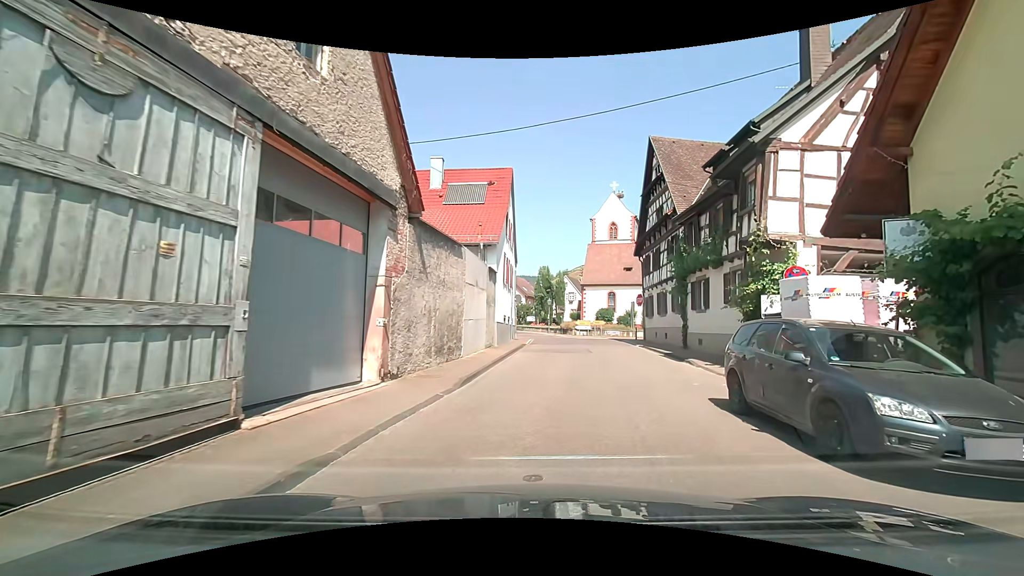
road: tertiary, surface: asphalt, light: Day
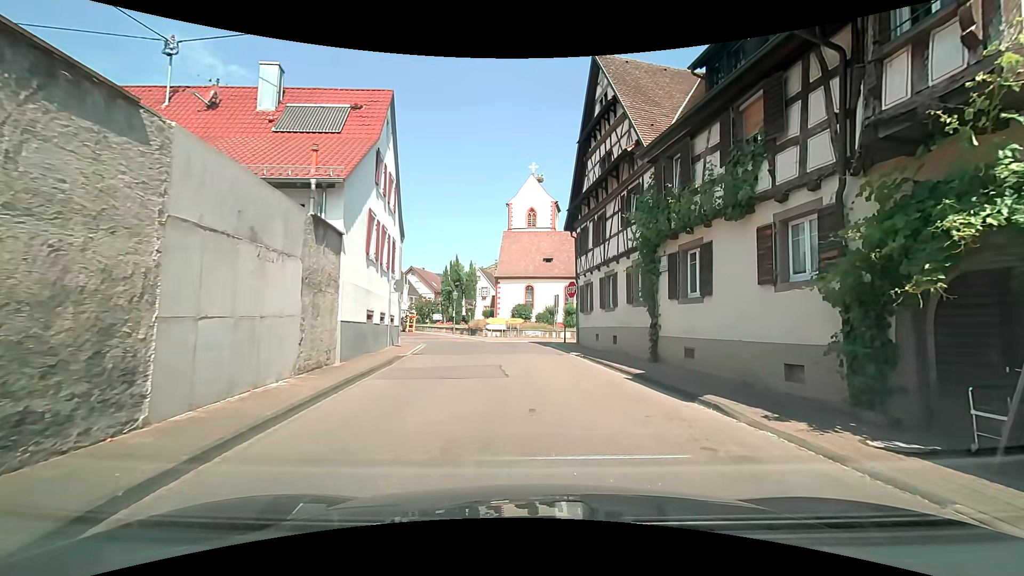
(+1.3, +10.2) m; +12°
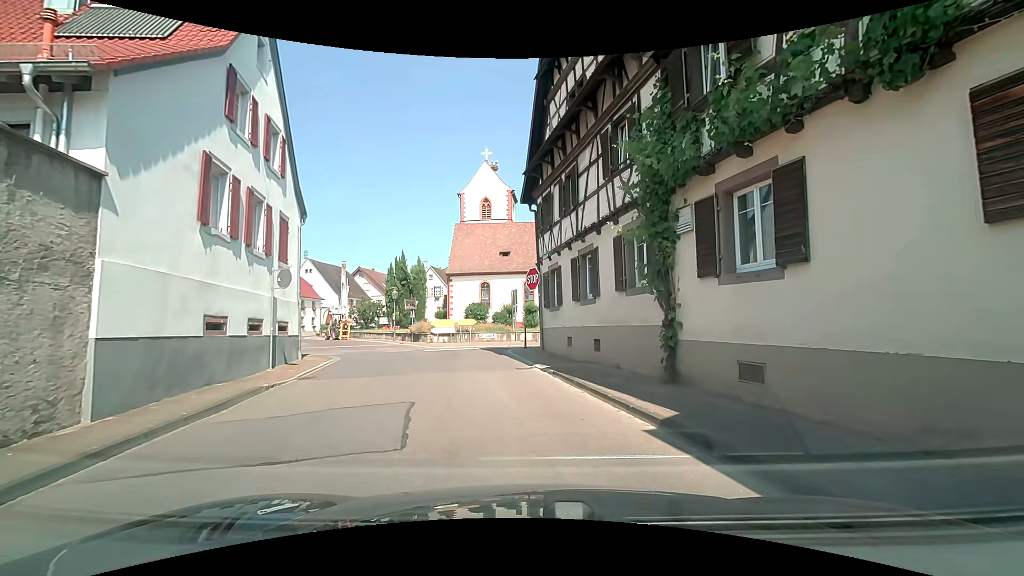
(+0.4, +6.2) m; +5°
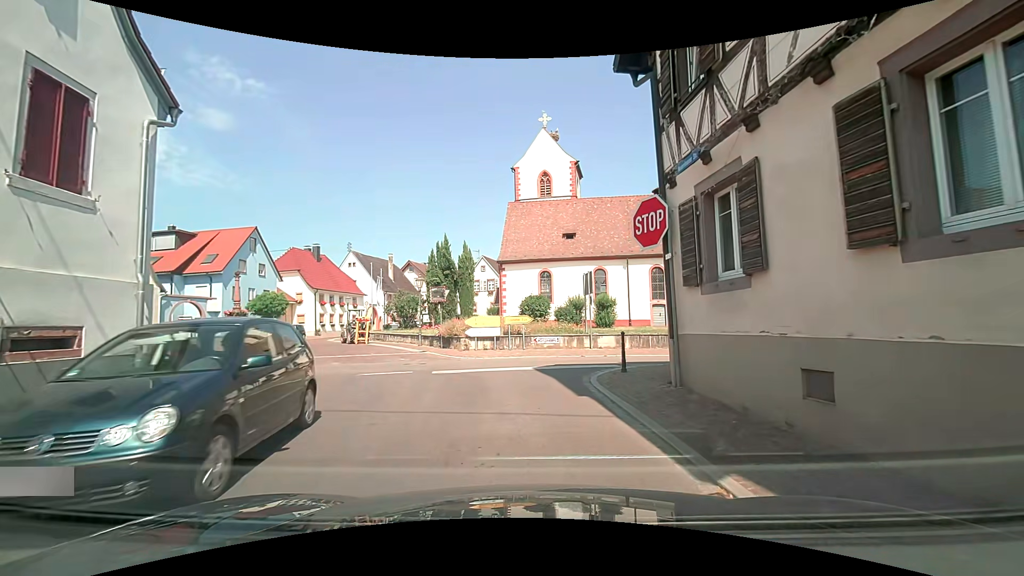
(-1.0, +10.6) m; -8°
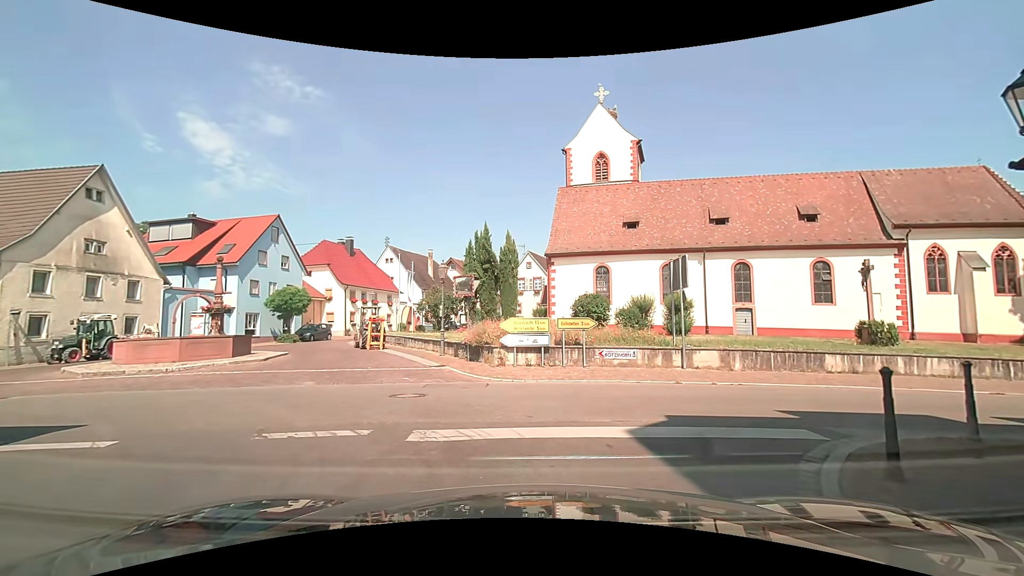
(-0.3, +6.6) m; -7°
